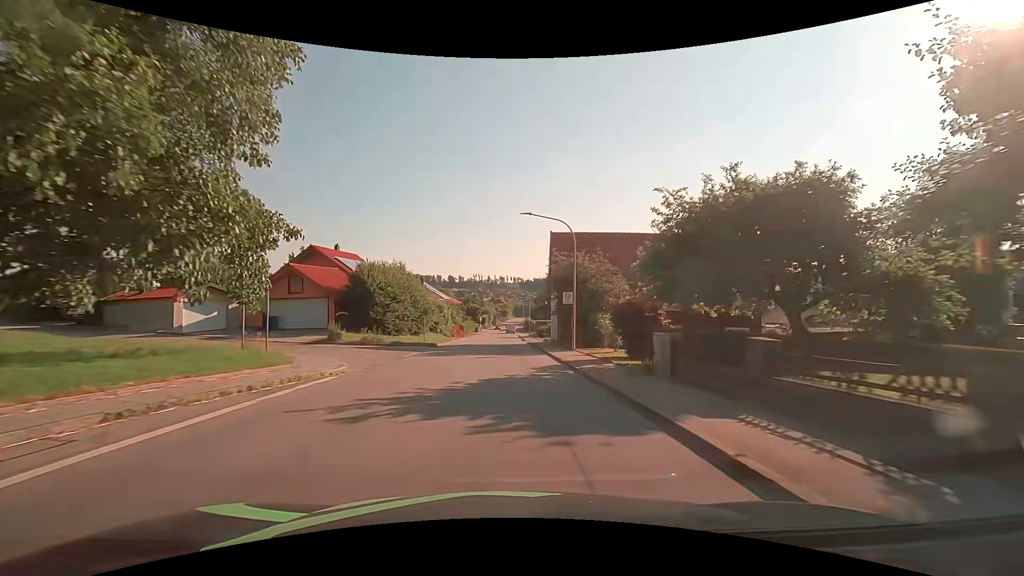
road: tertiary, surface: asphalt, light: Day
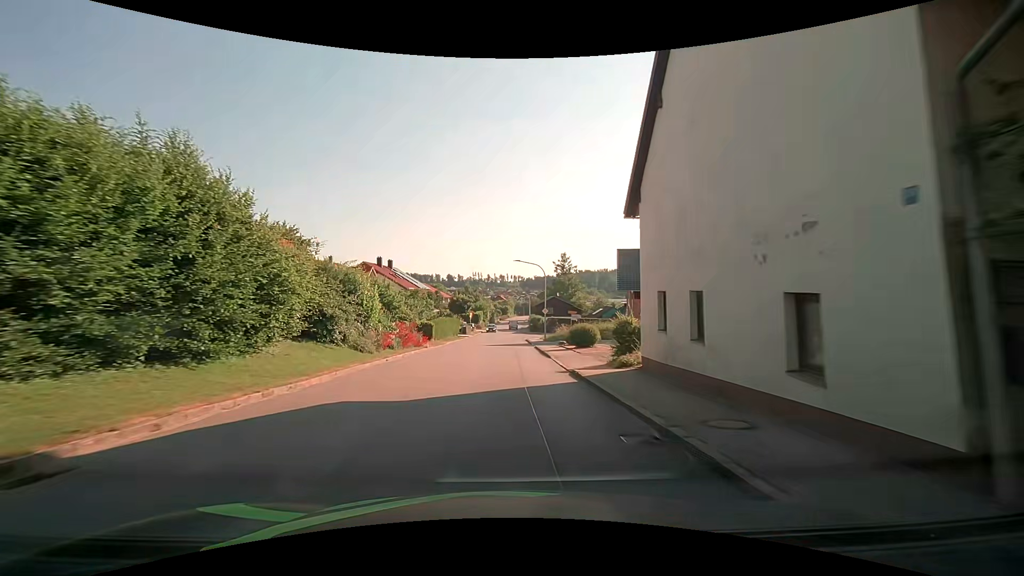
(+0.2, +30.5) m; 0°
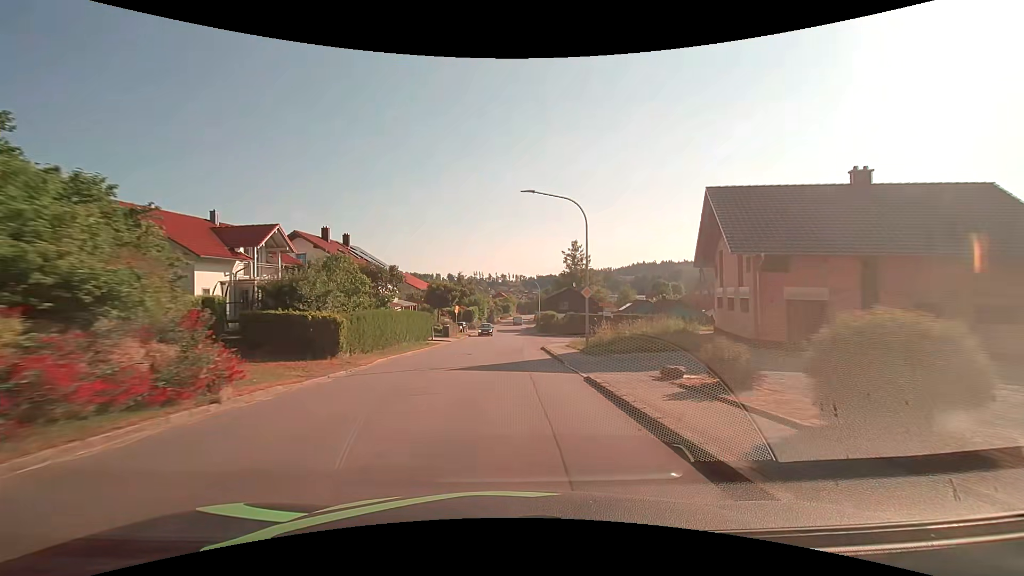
(0.0, +23.0) m; 0°
(0, +10) (0, +20) (0, +30) (0, +40) (0, +50) (+1, +60) (+1, +70) (+1, +80) (+2, +90) (+2, +100) m
